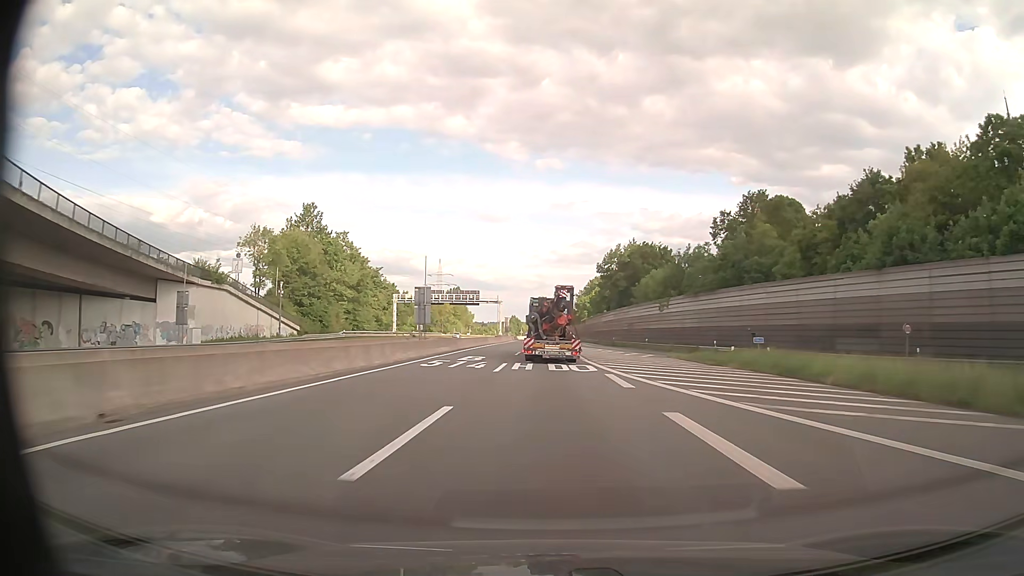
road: motorway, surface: asphalt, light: Day
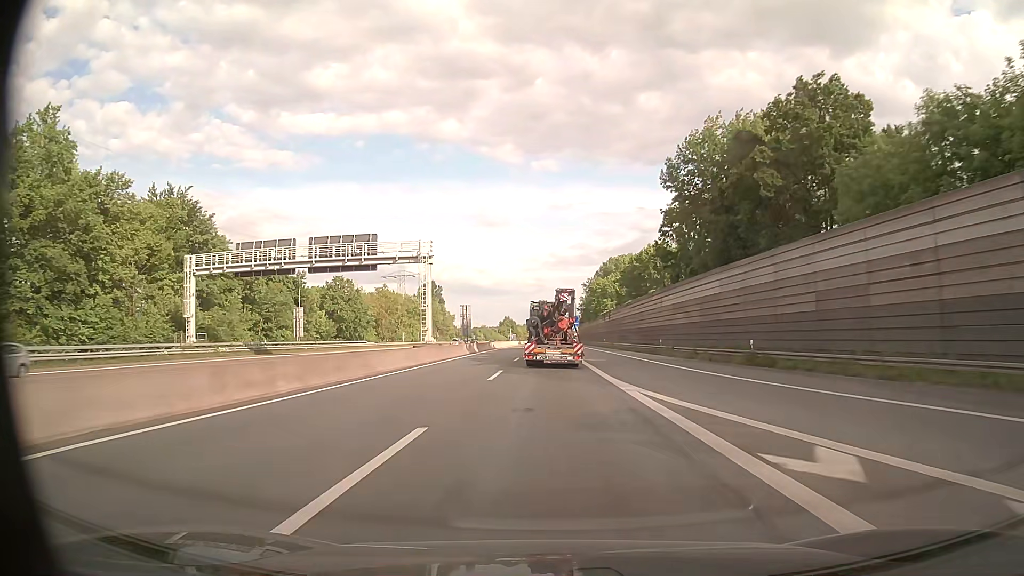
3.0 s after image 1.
(-0.3, +74.7) m; 0°
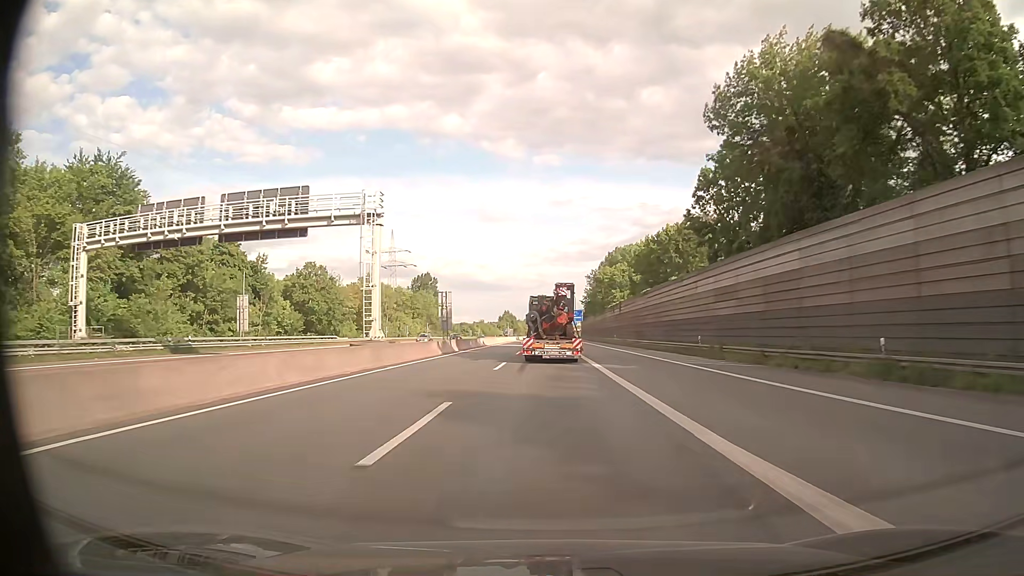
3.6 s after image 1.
(0.0, +15.1) m; 0°
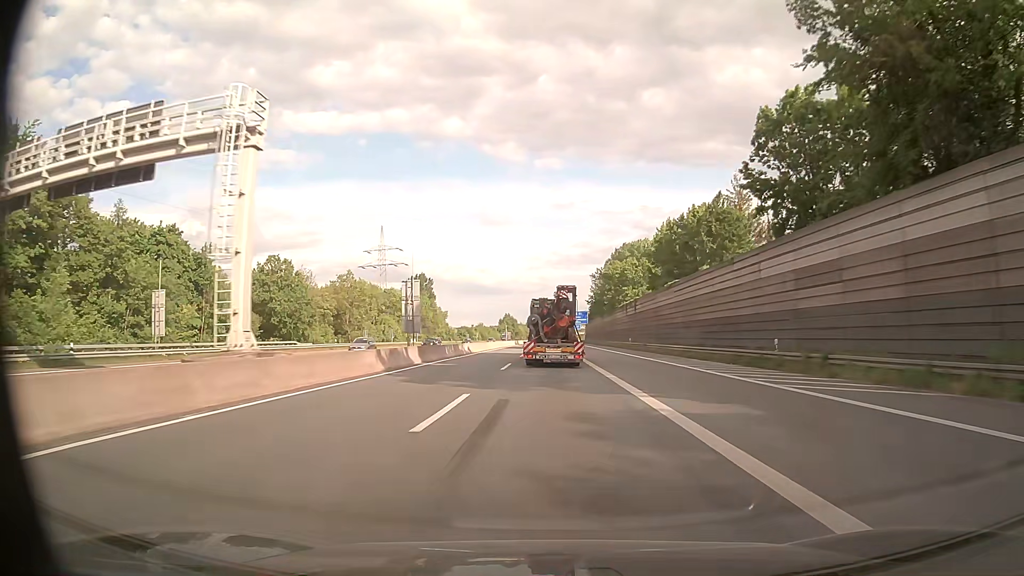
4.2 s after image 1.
(0.0, +15.3) m; 0°
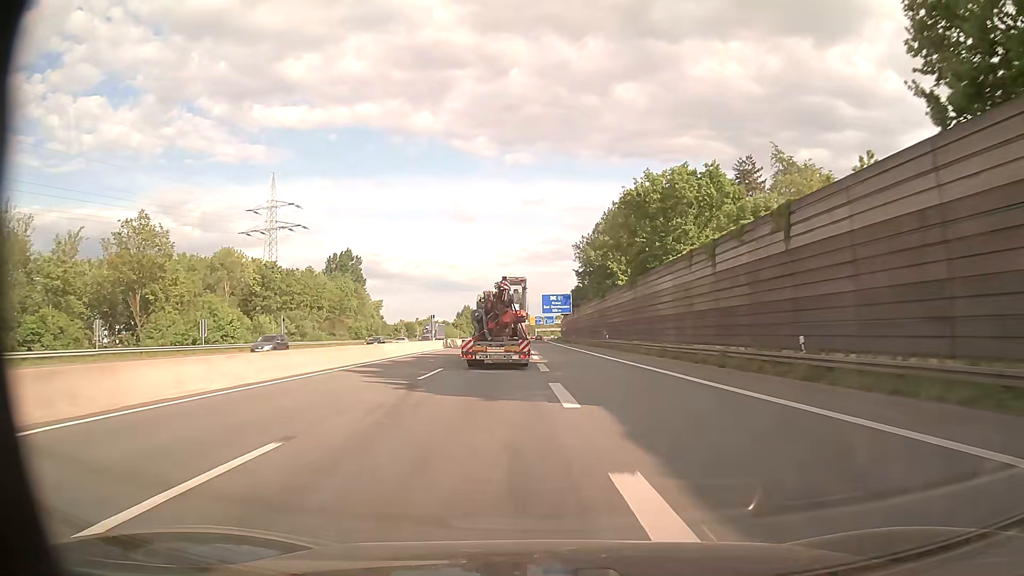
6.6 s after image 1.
(+0.8, +61.7) m; +3°
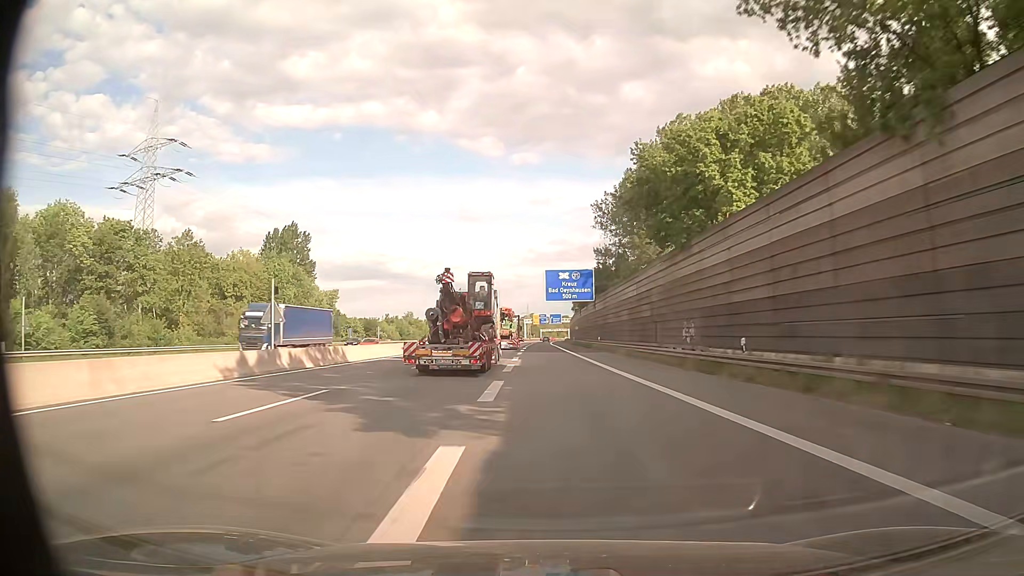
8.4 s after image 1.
(-0.4, +46.8) m; -1°
(0, +10) (0, +20) (0, +30) (0, +40) (0, +50) (0, +60) (0, +70) (0, +80) (-1, +90) (-1, +100) m
